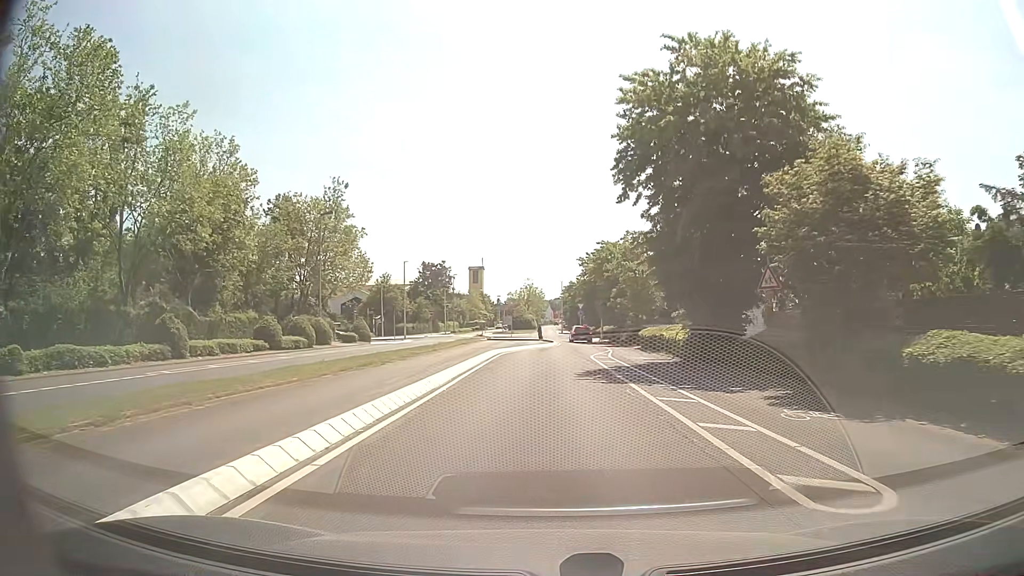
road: secondary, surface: asphalt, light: Day
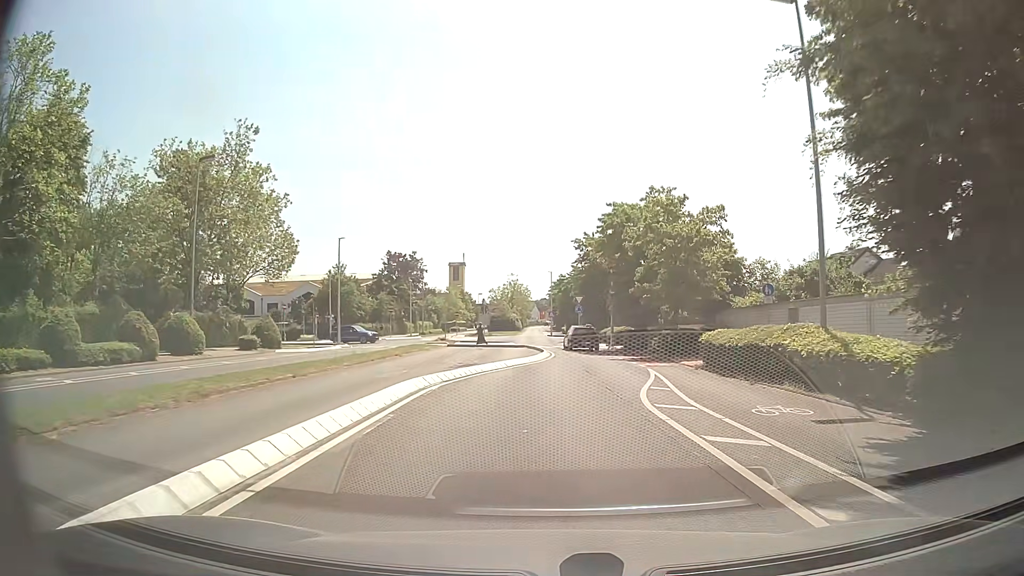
(+0.1, +18.8) m; +1°
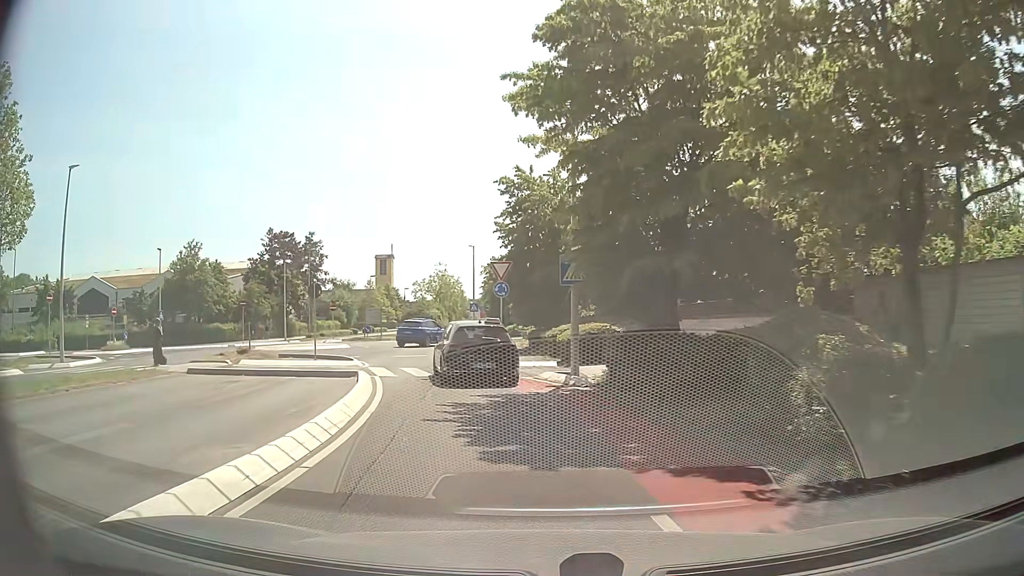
(+2.1, +25.6) m; +5°
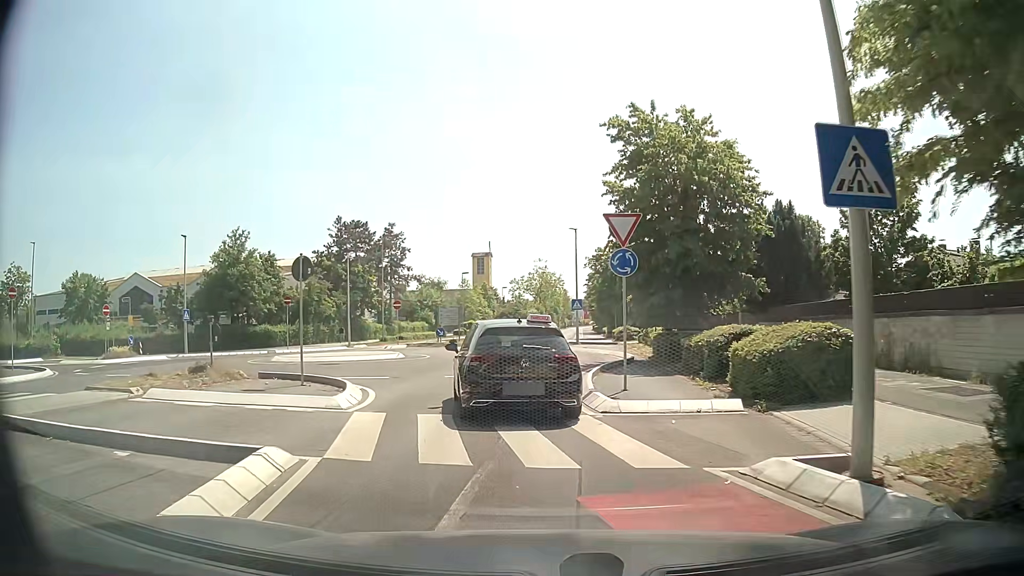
(-0.9, +11.0) m; -9°
